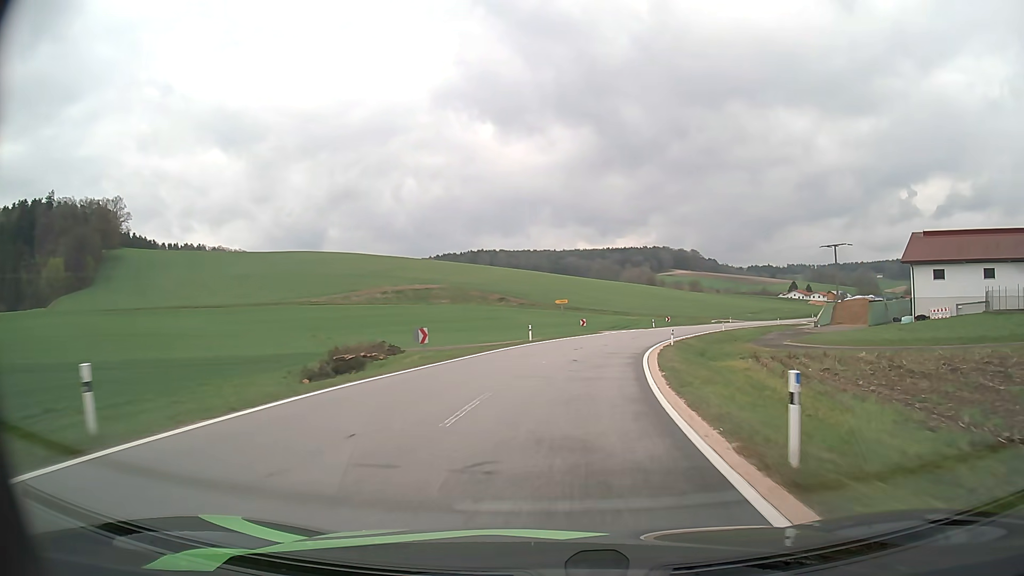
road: tertiary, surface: asphalt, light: Day
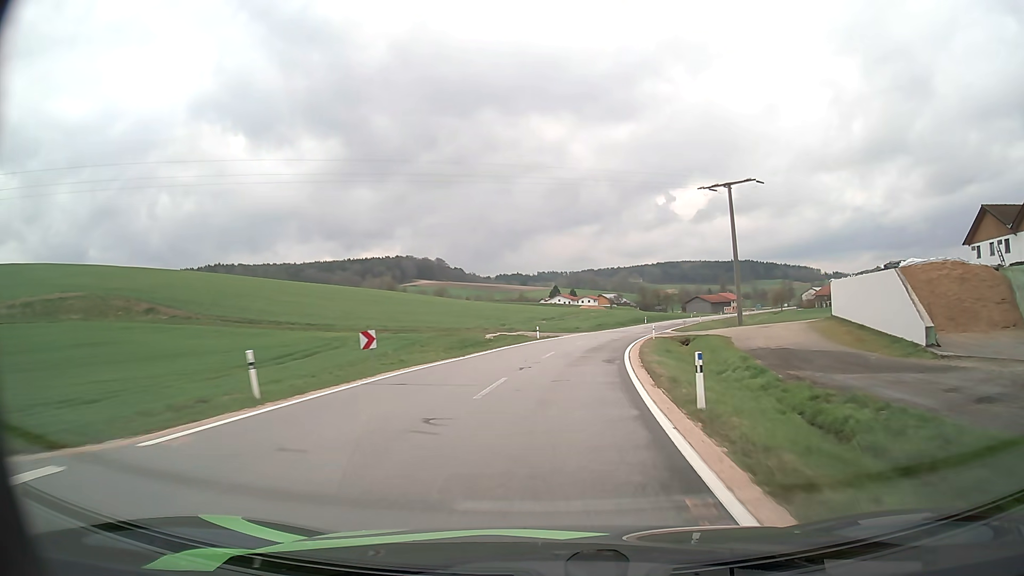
(+10.9, +55.7) m; +21°
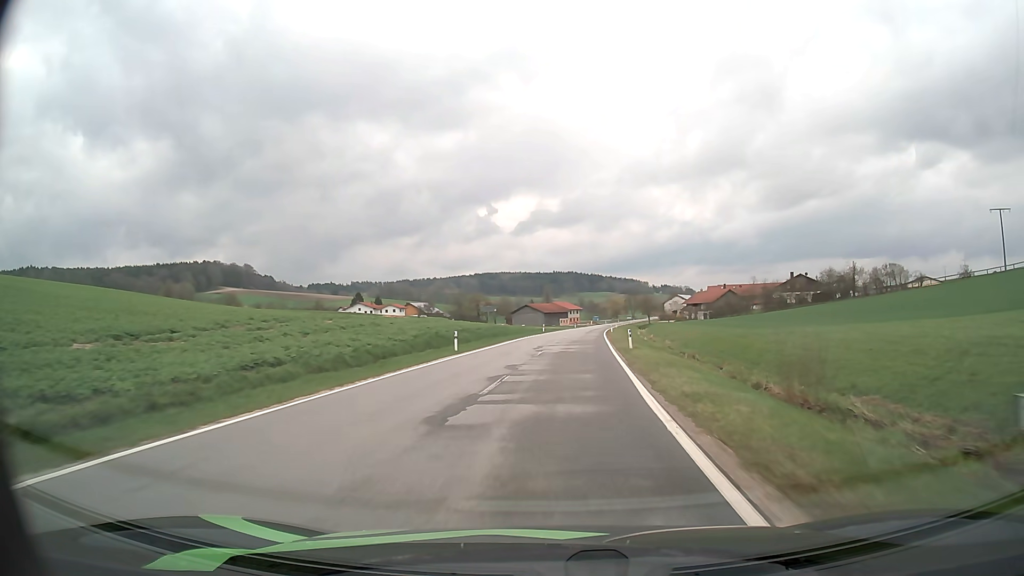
(+8.8, +59.1) m; +16°
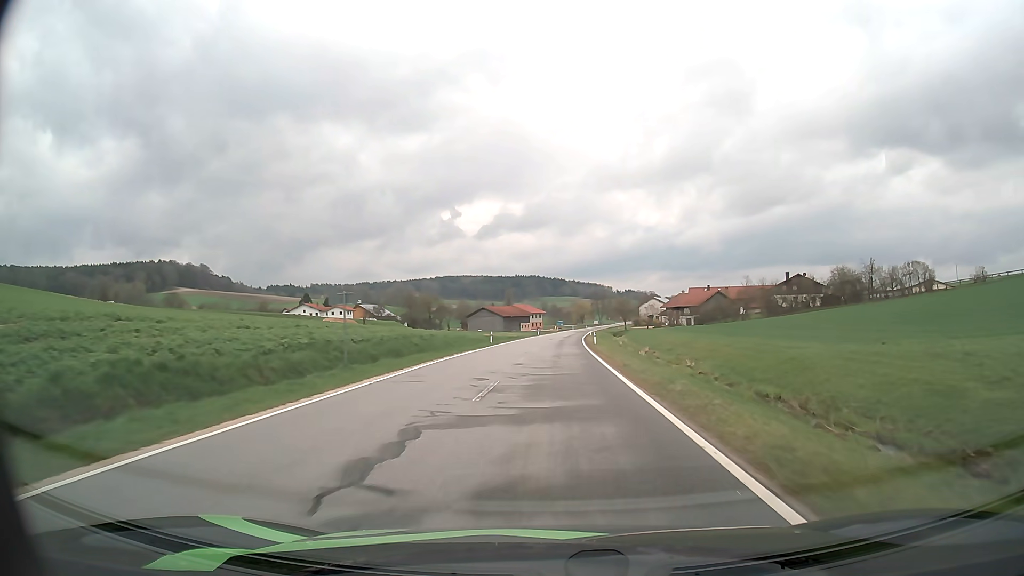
(+0.8, +25.2) m; +3°
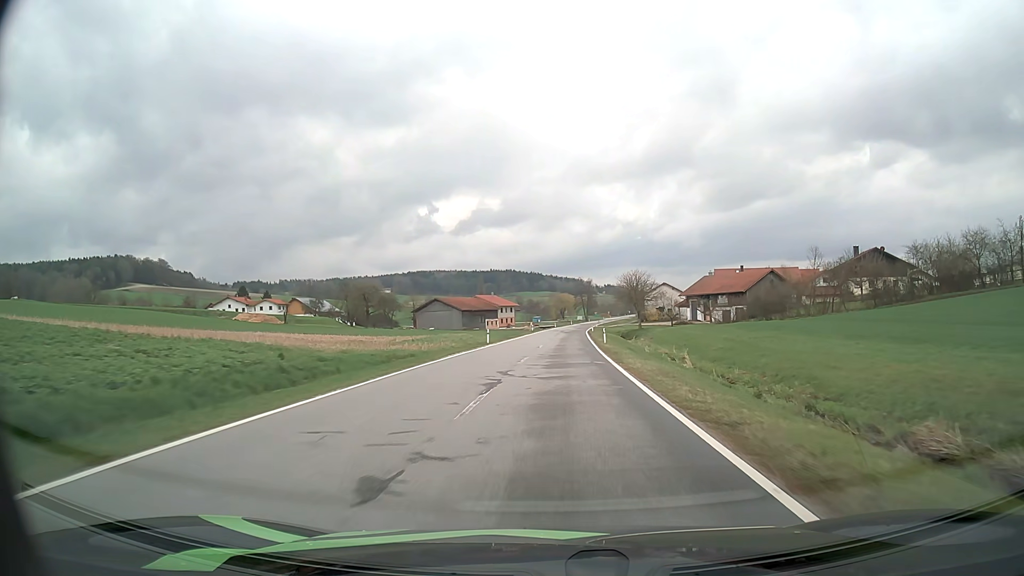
(+1.0, +51.0) m; +2°
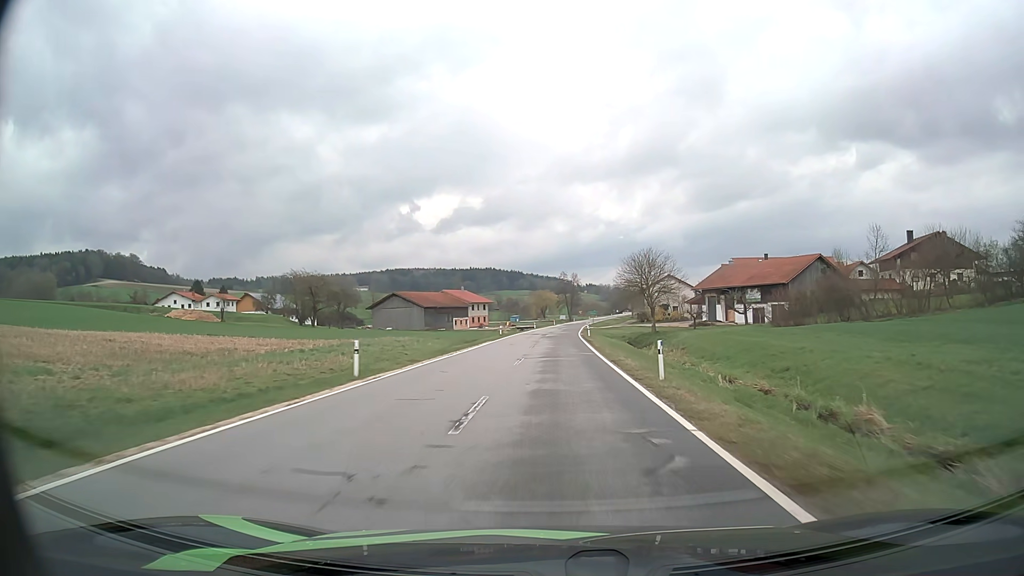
(+0.4, +25.8) m; +2°
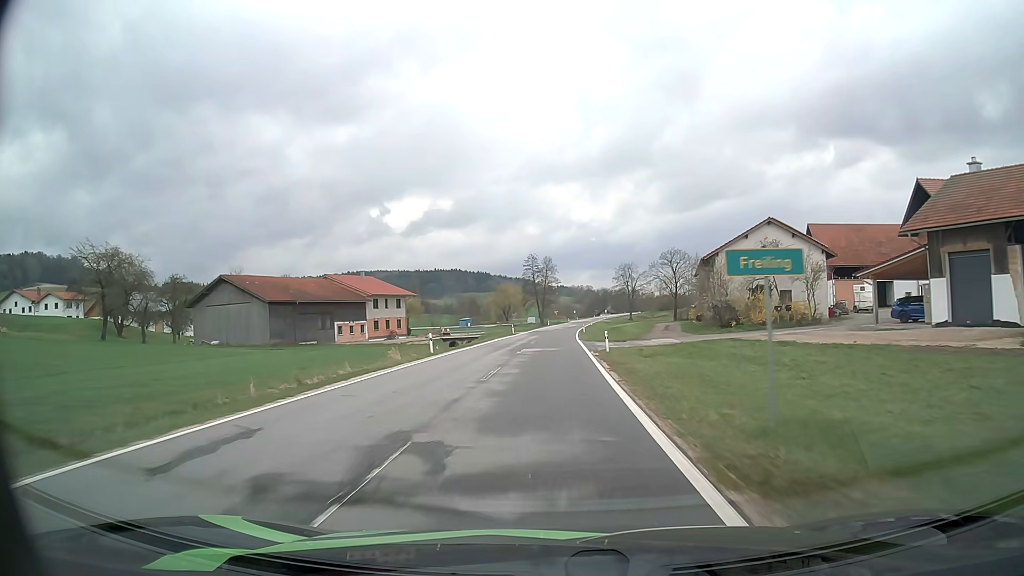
(+1.7, +65.3) m; +3°
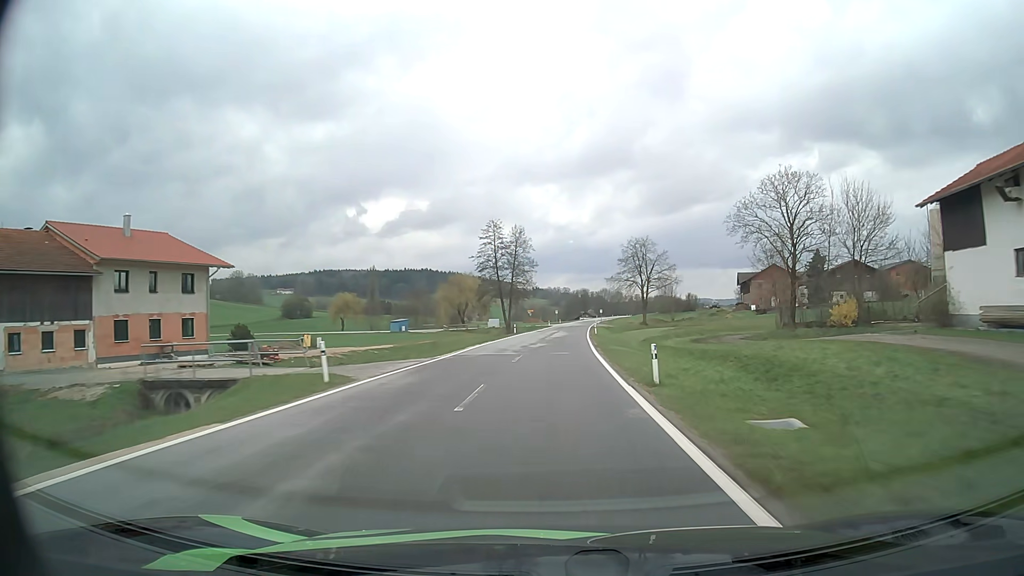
(+0.7, +54.2) m; +2°
(0, +10) (0, +20) (+1, +30) (+1, +40) (+1, +50) (+2, +60) (+2, +70) (+3, +80) (+4, +90) (+5, +100) m
